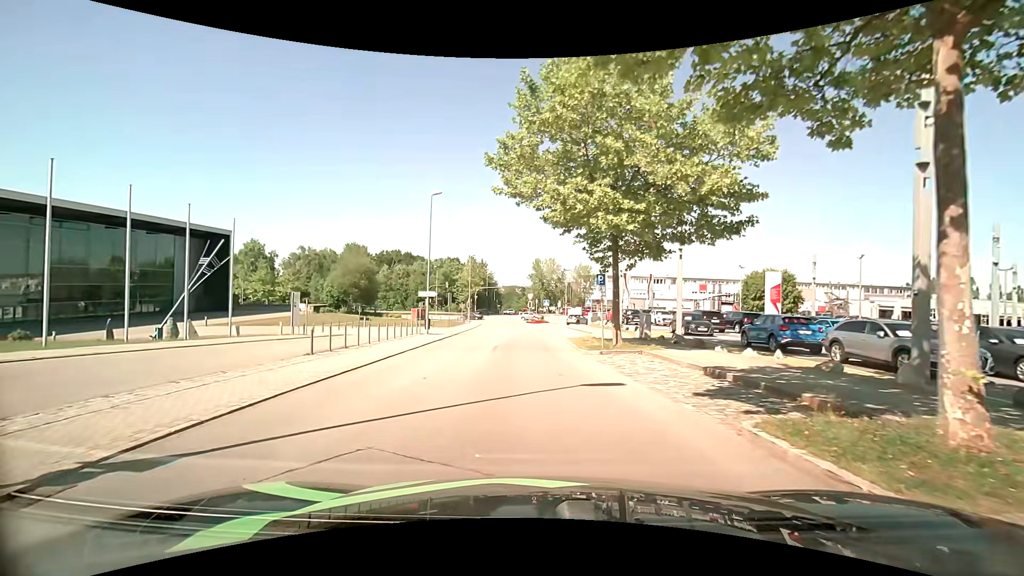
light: Day
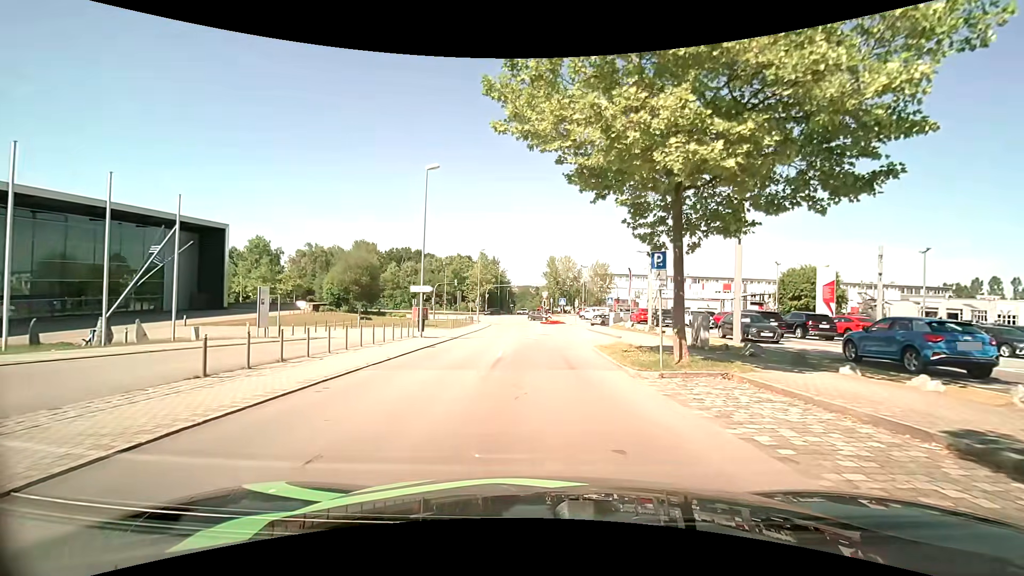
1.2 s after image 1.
(-0.1, +6.4) m; 0°
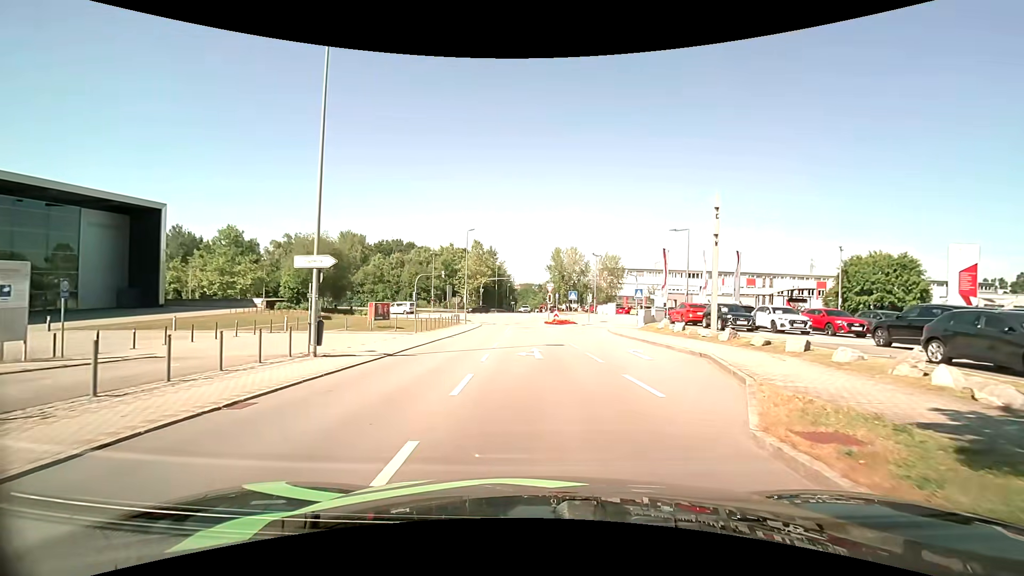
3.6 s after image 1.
(-0.2, +14.5) m; -1°
(0, +10) (0, +20) (-1, +30) (-1, +40) (-1, +50) (-2, +60) (-4, +70) (-10, +78) (-19, +83) (-28, +87) m
